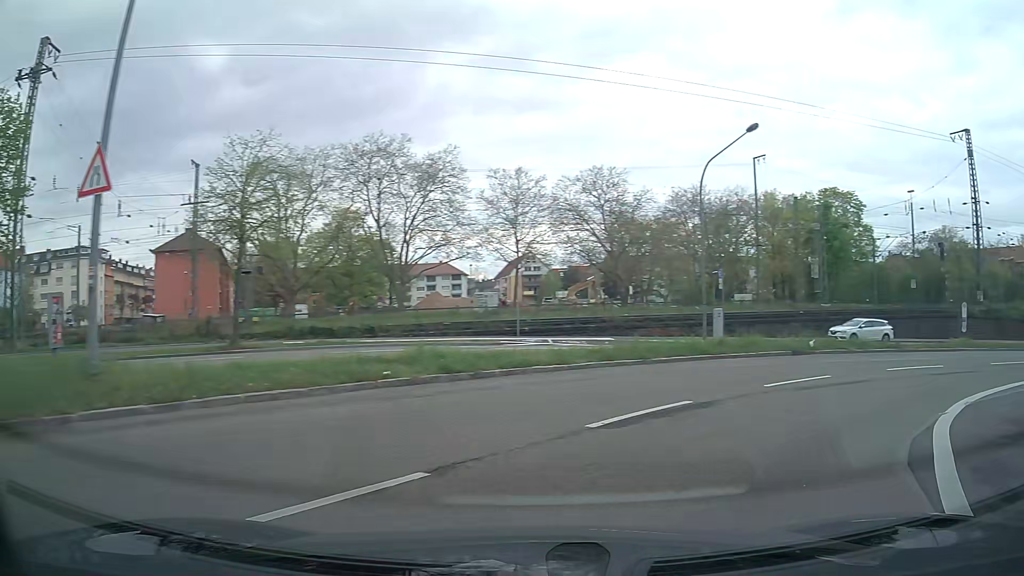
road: secondary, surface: asphalt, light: Day
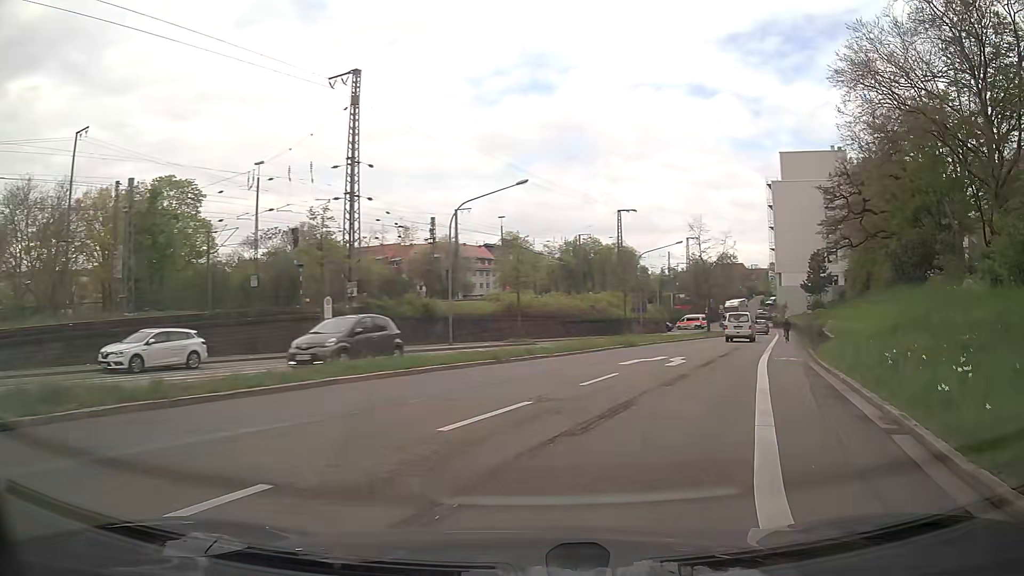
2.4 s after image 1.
(+8.4, +13.7) m; +55°
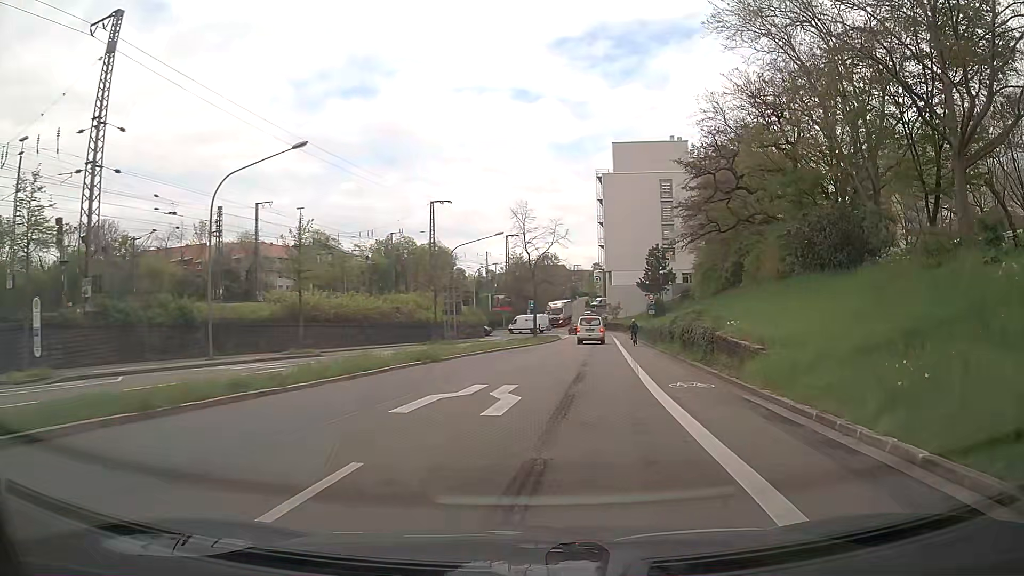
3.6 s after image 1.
(+1.7, +9.9) m; +16°
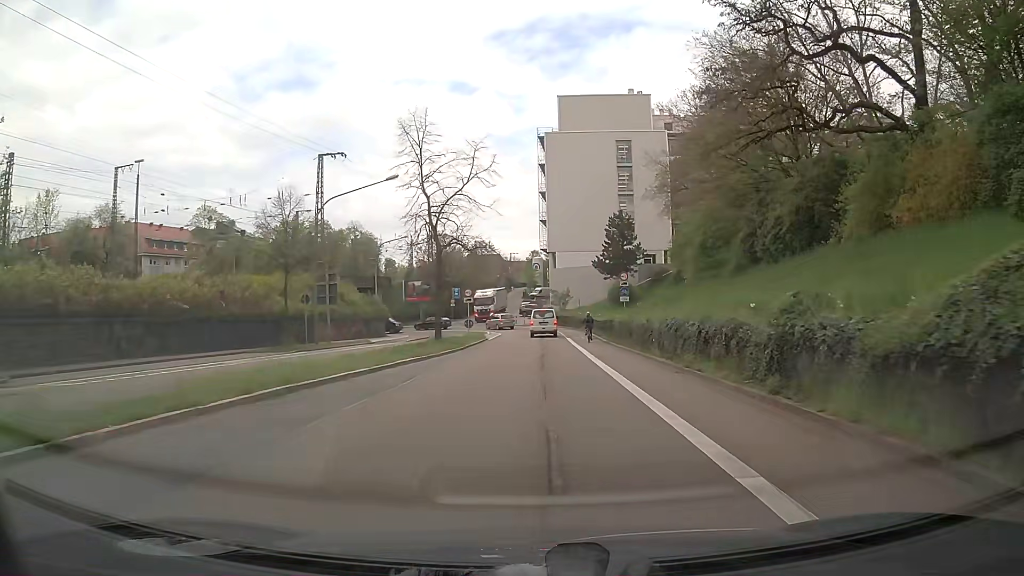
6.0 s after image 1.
(+1.7, +22.5) m; +6°
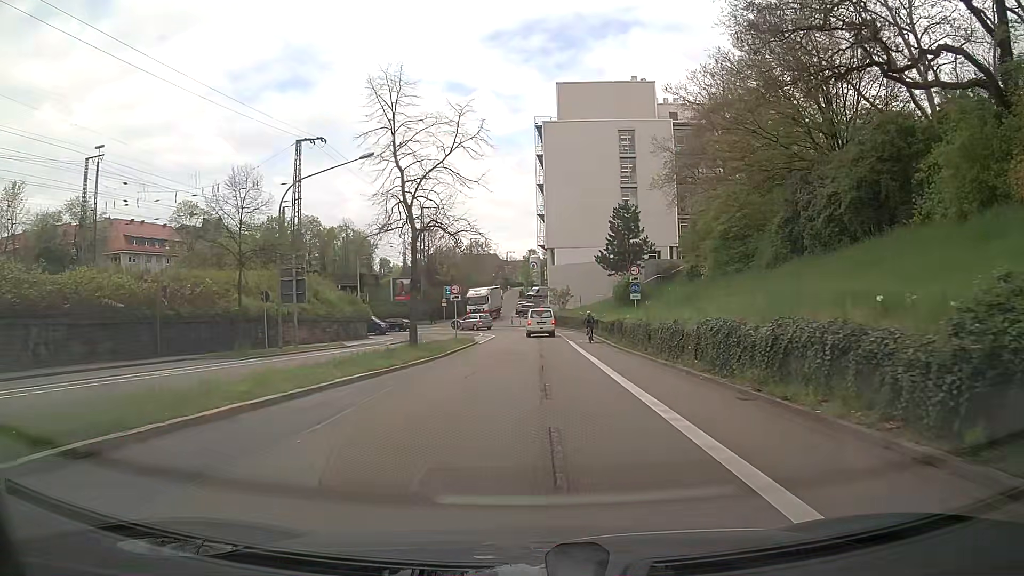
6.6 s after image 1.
(0.0, +5.8) m; 0°
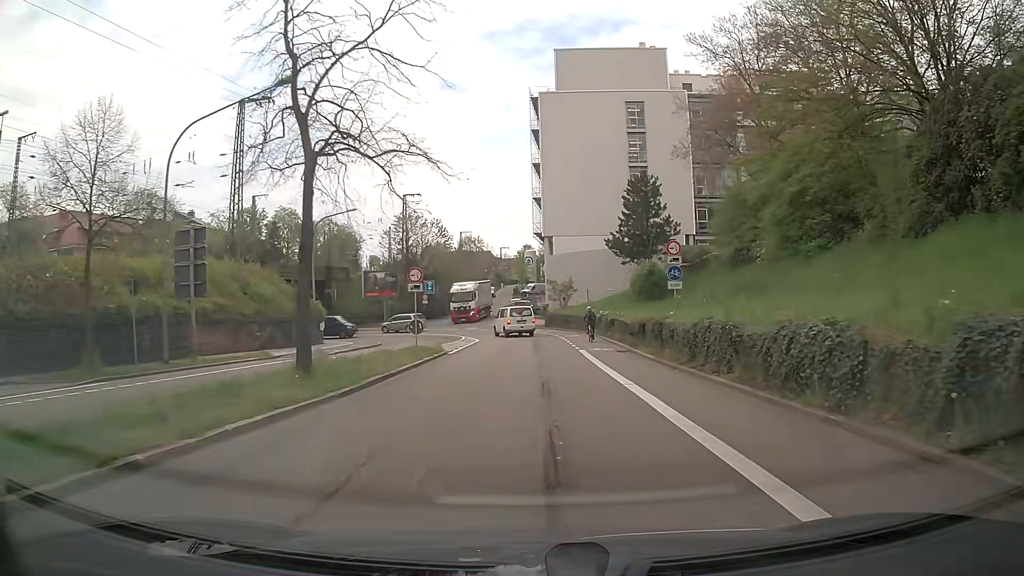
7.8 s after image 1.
(+0.1, +11.9) m; +1°
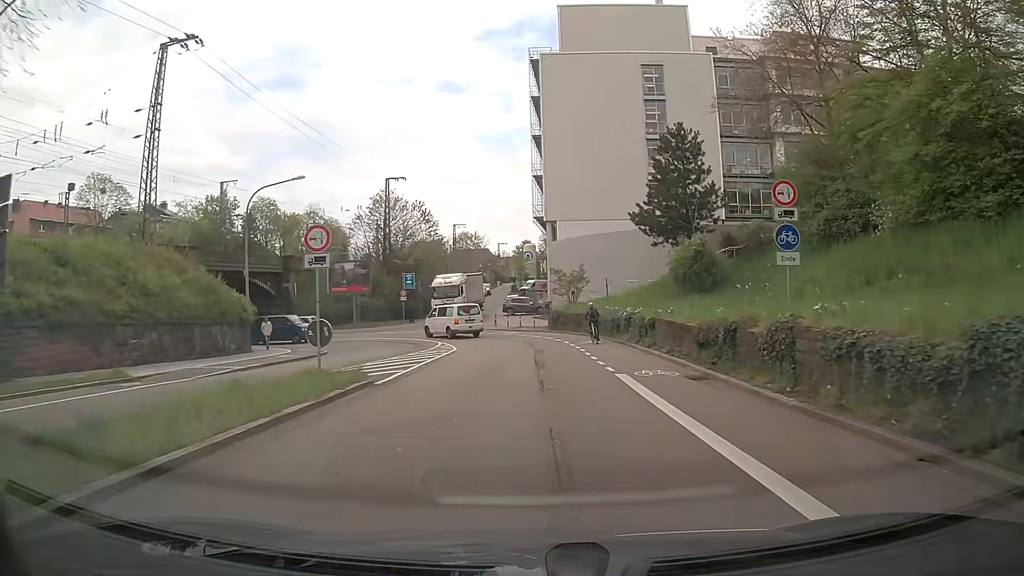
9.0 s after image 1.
(0.0, +12.2) m; 0°
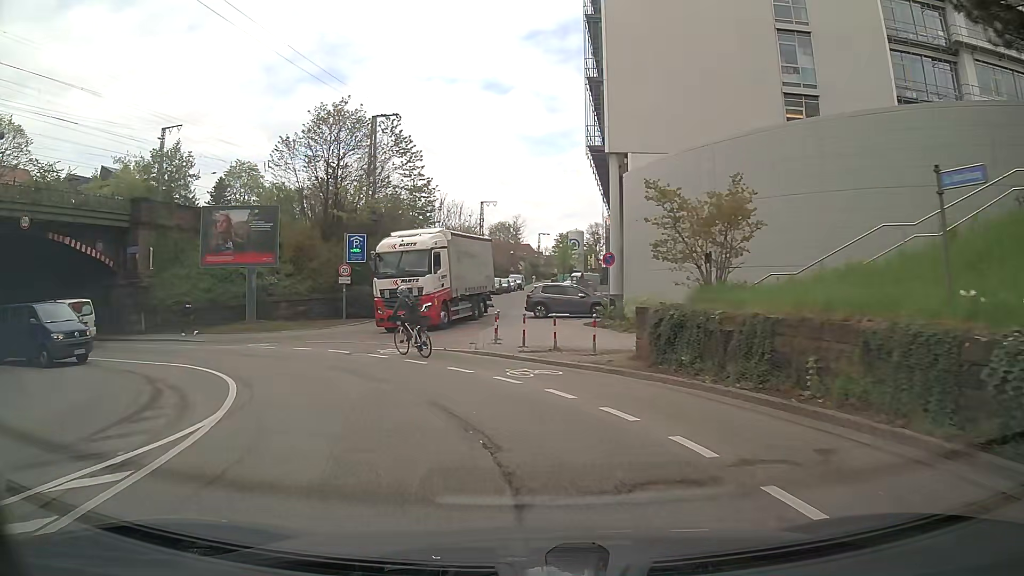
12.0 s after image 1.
(0.0, +28.1) m; -3°
